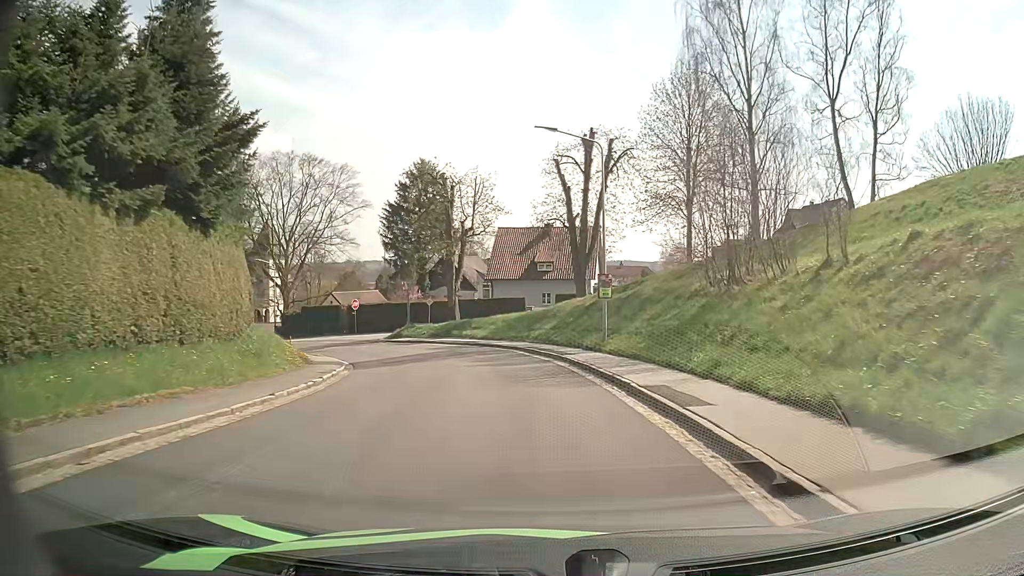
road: tertiary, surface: asphalt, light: Day
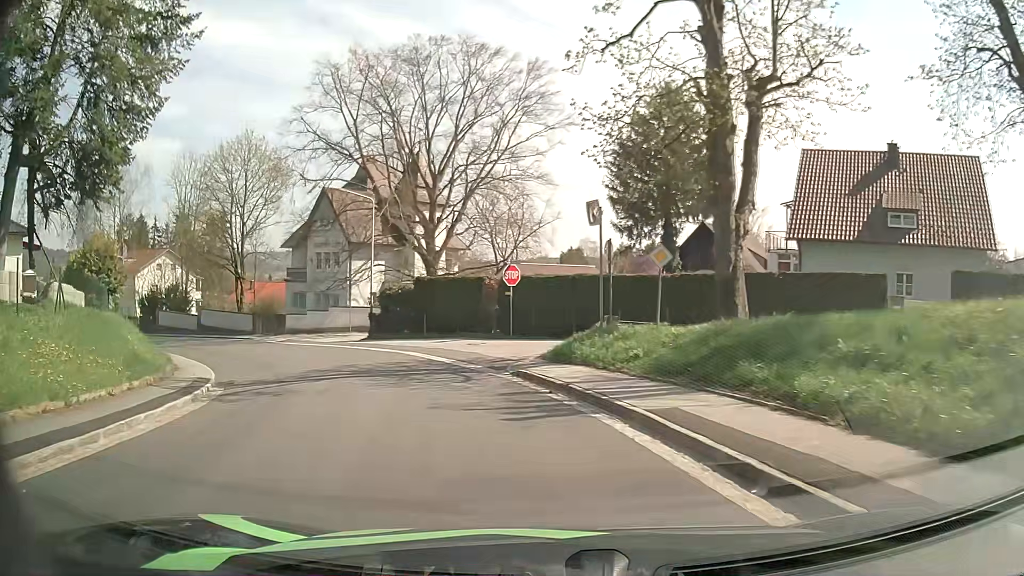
(-4.2, +32.1) m; -21°
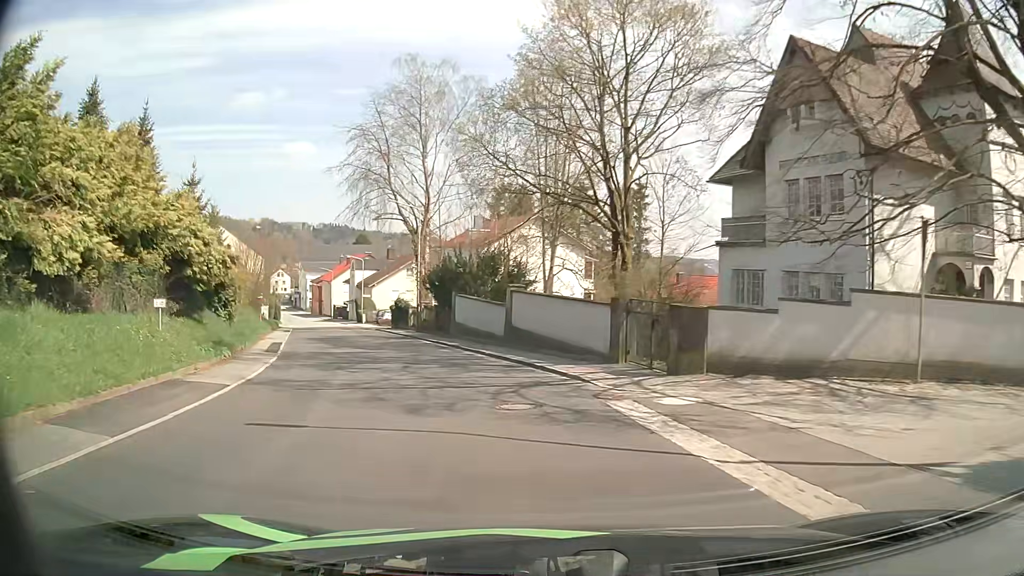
(-9.8, +27.9) m; -38°
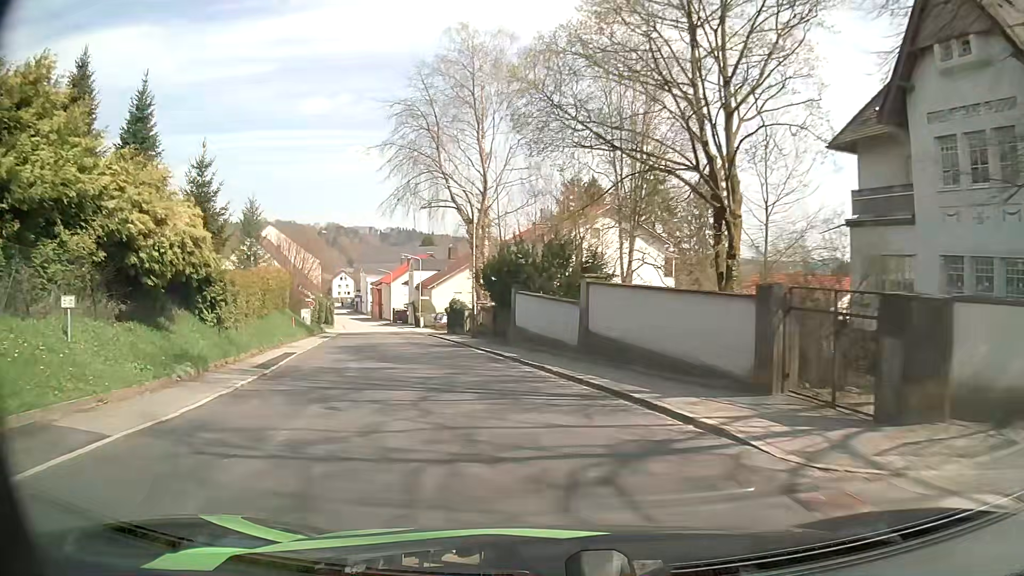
(-0.3, +6.3) m; -6°
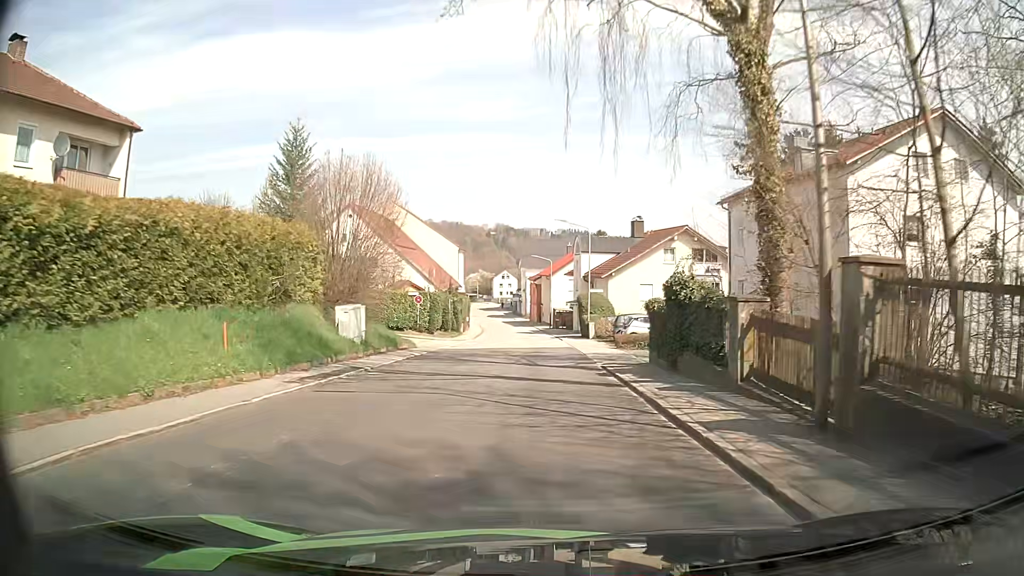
(-4.4, +26.6) m; -15°
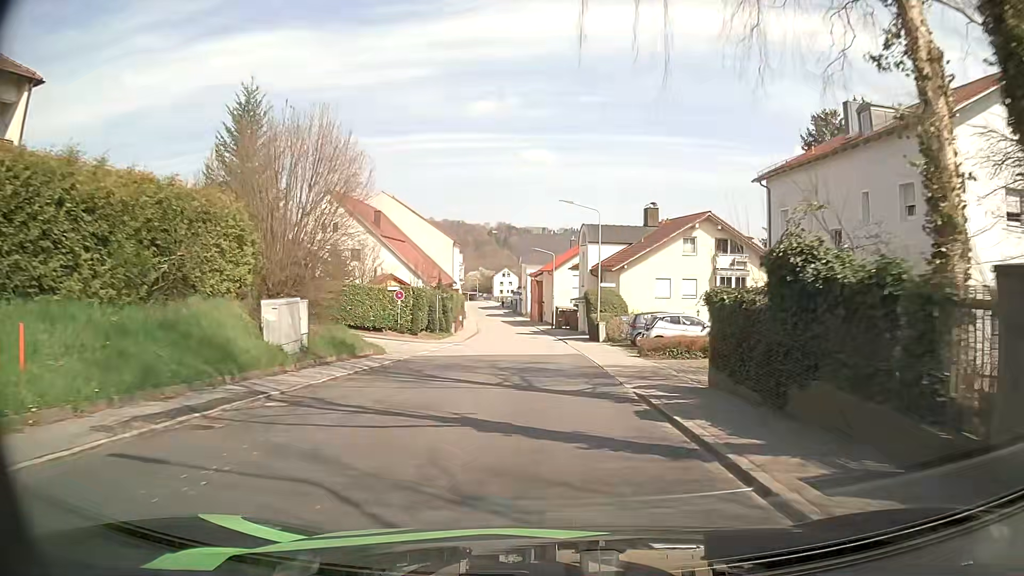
(0.0, +6.9) m; -1°
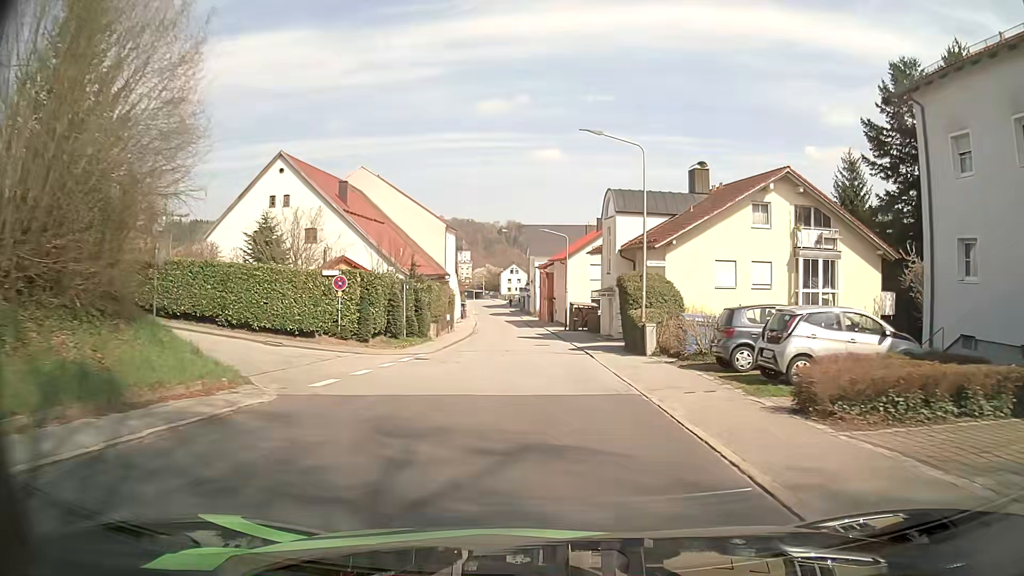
(0.0, +14.0) m; 0°
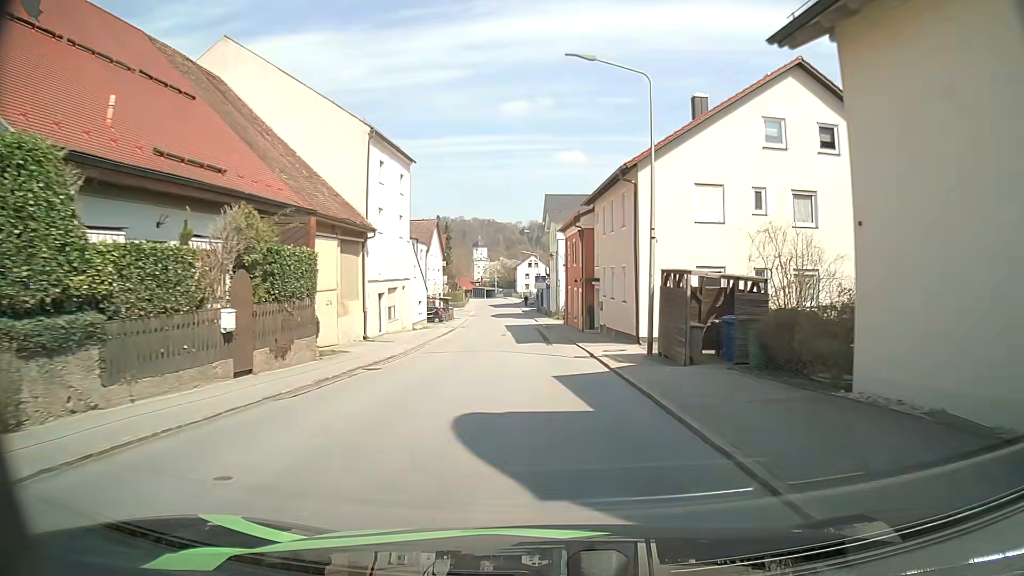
(-0.6, +36.6) m; -2°
(0, +10) (-1, +20) (-1, +30) (-2, +40) (-2, +50) (-3, +60) (-4, +70) (-5, +80) (-6, +90) (-6, +100) m
